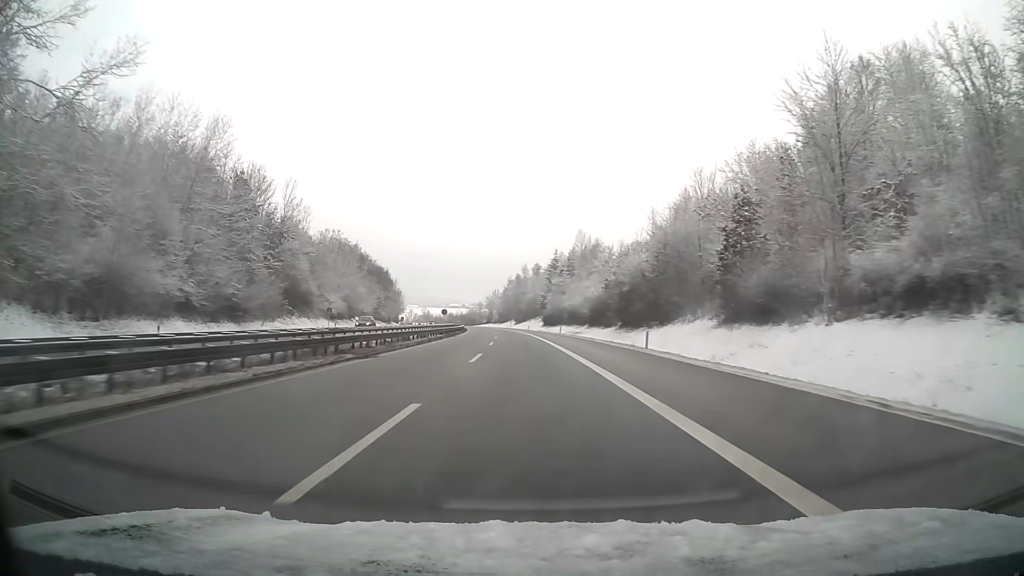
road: motorway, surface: asphalt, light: Day
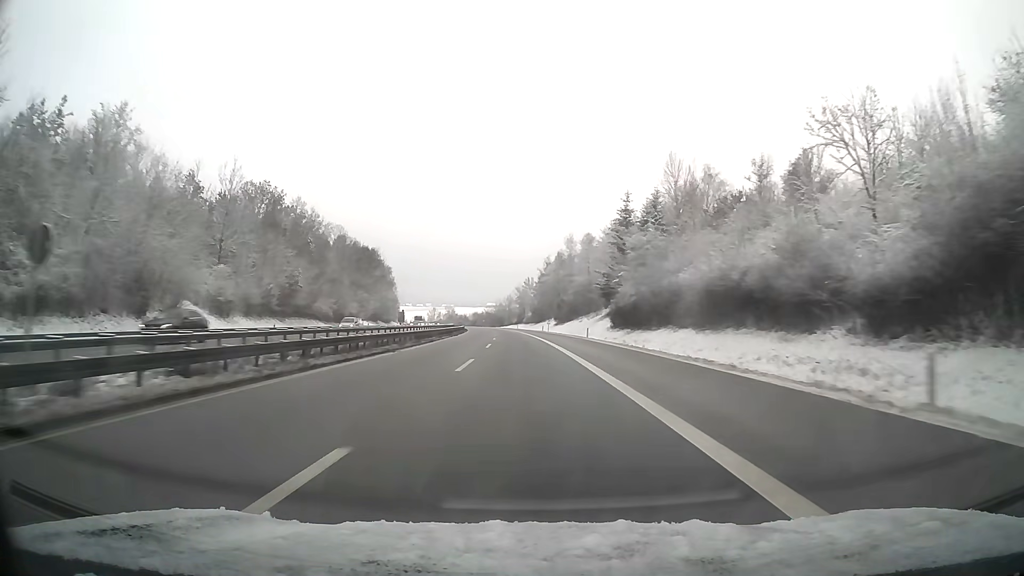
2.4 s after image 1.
(-2.2, +75.8) m; -3°
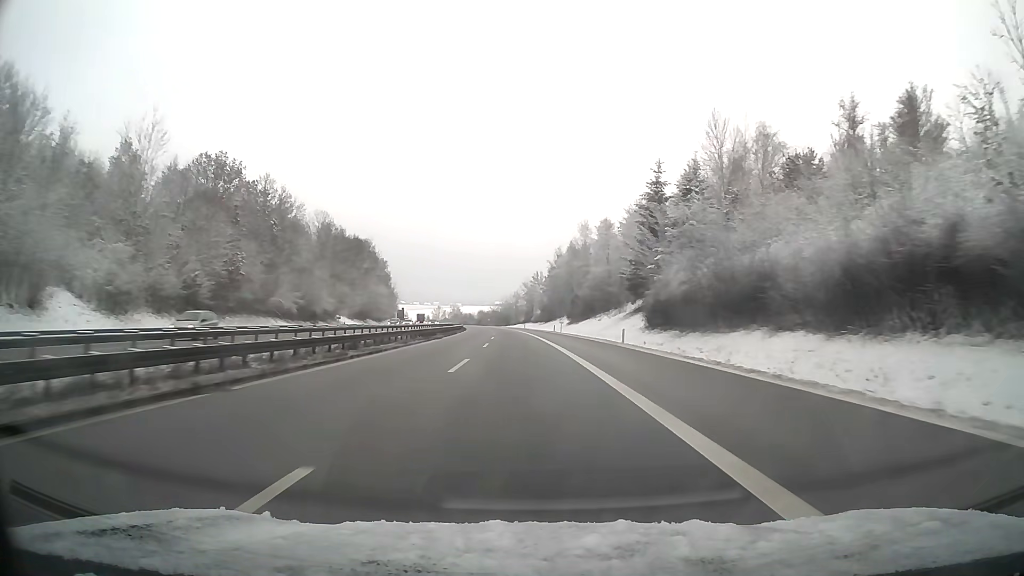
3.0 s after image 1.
(-0.1, +19.0) m; -1°
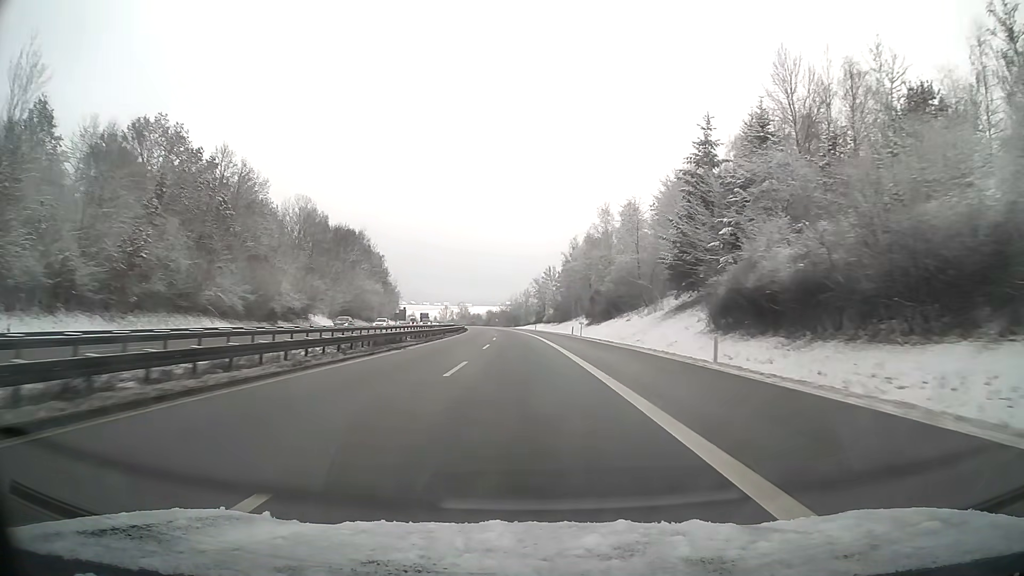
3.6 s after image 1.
(-0.2, +19.0) m; -1°
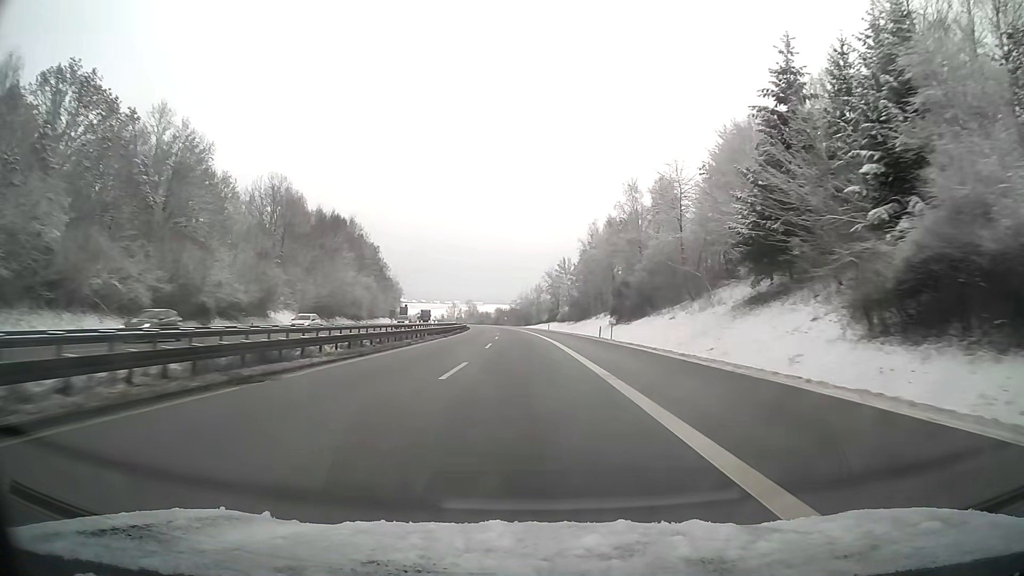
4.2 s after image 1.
(-0.2, +19.0) m; -1°
